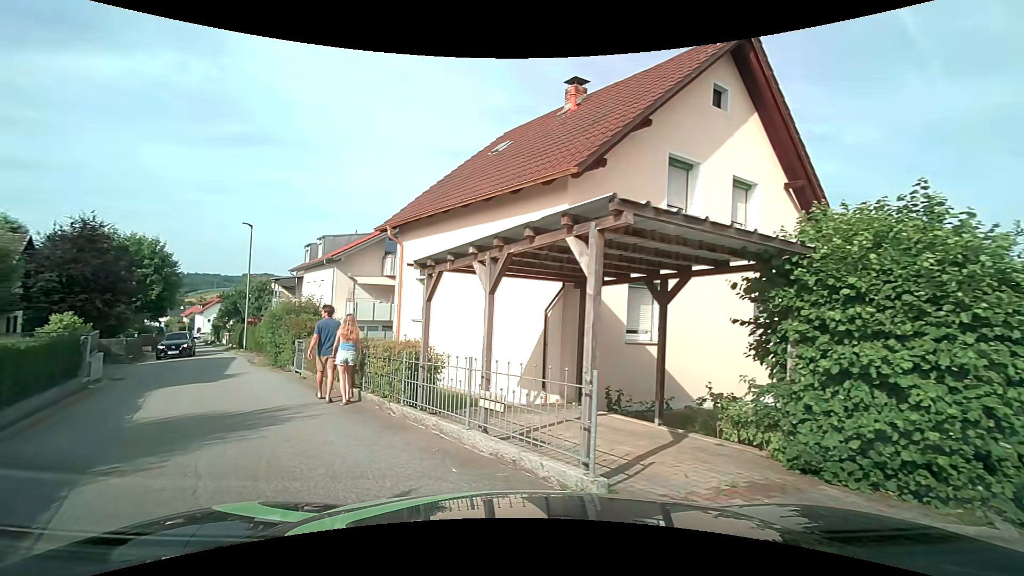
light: Day
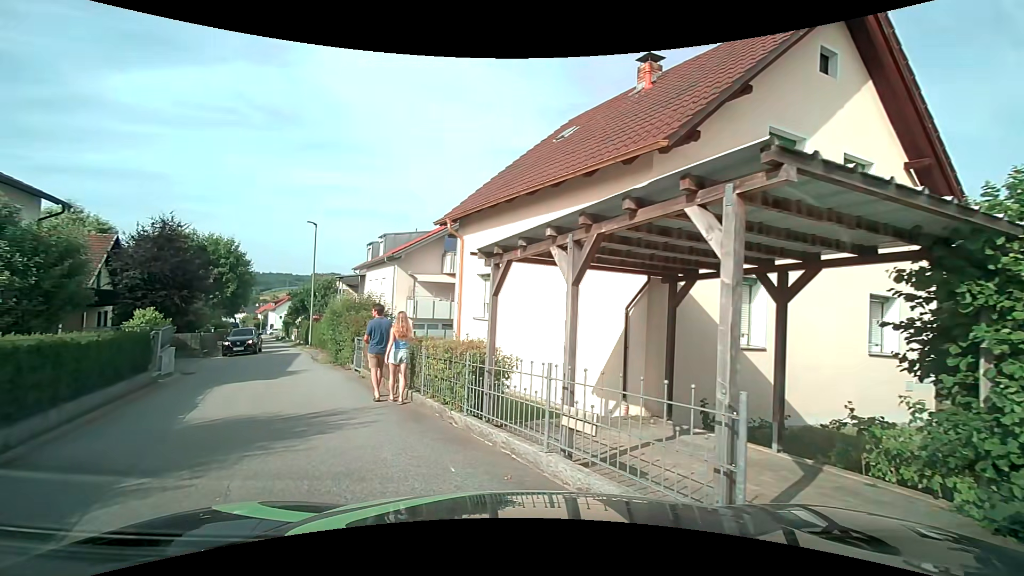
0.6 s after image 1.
(-0.1, +1.1) m; -8°
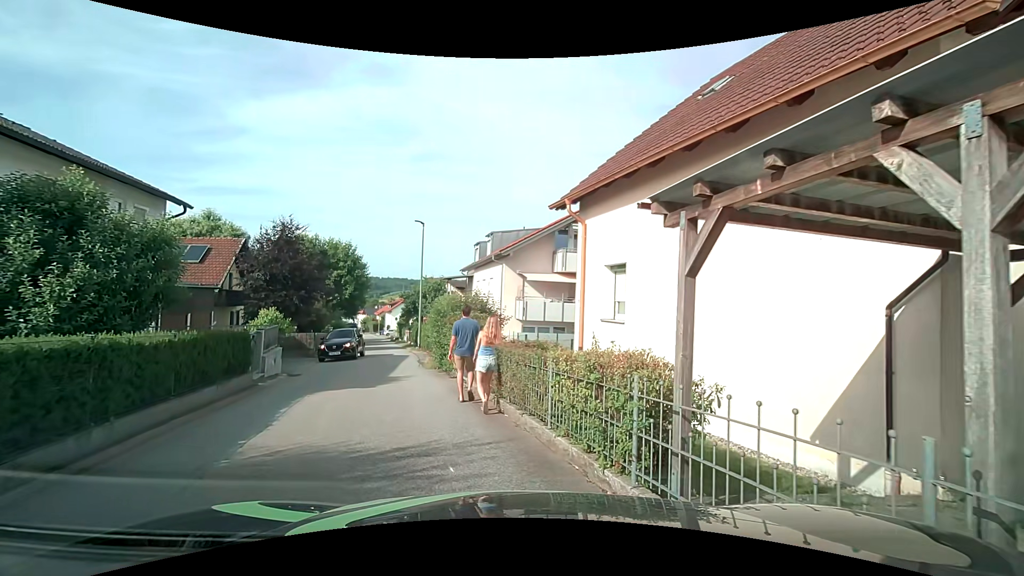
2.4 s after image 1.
(-0.3, +2.7) m; -11°
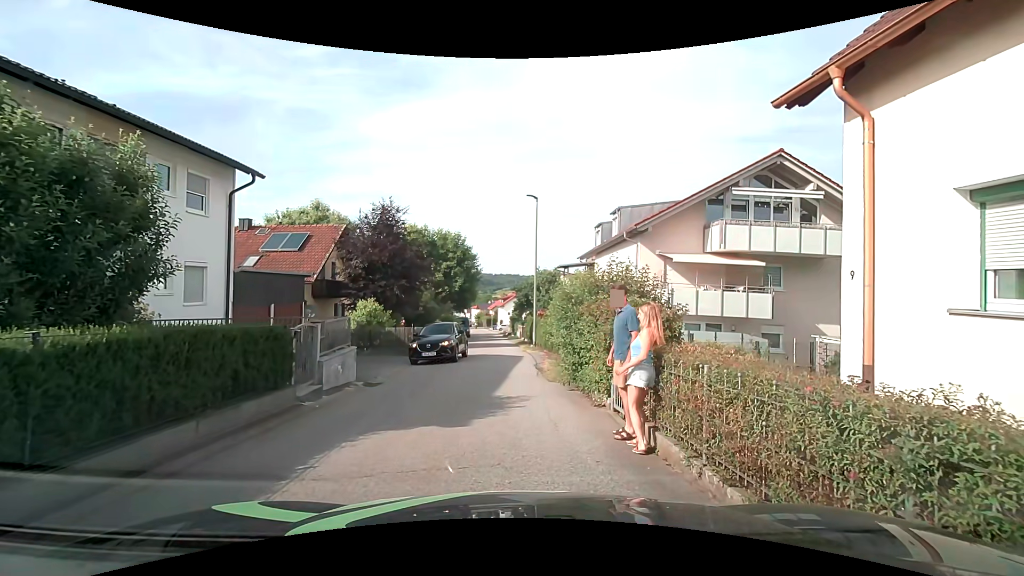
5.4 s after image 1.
(-0.7, +5.5) m; -11°
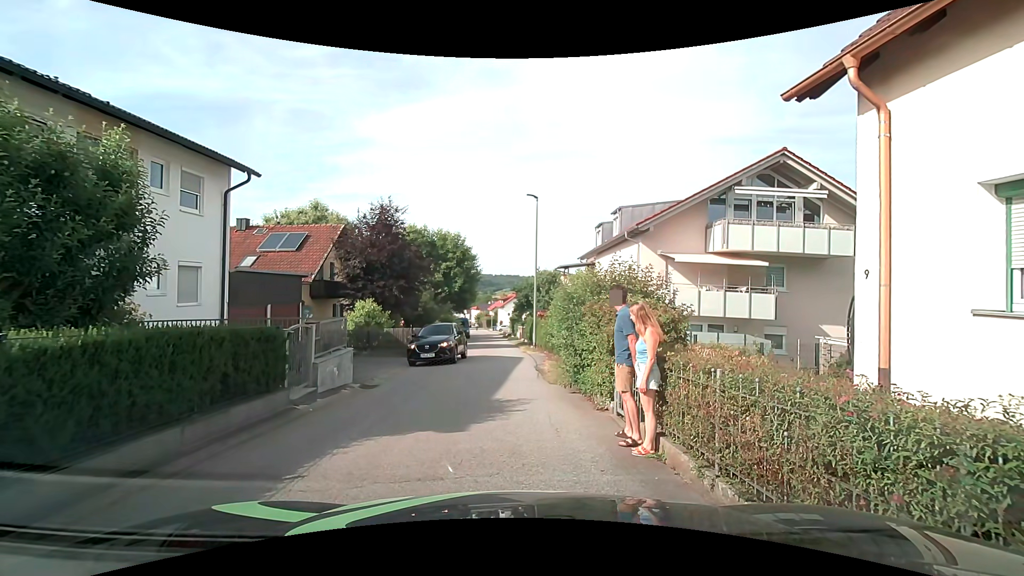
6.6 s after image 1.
(0.0, +0.3) m; 0°
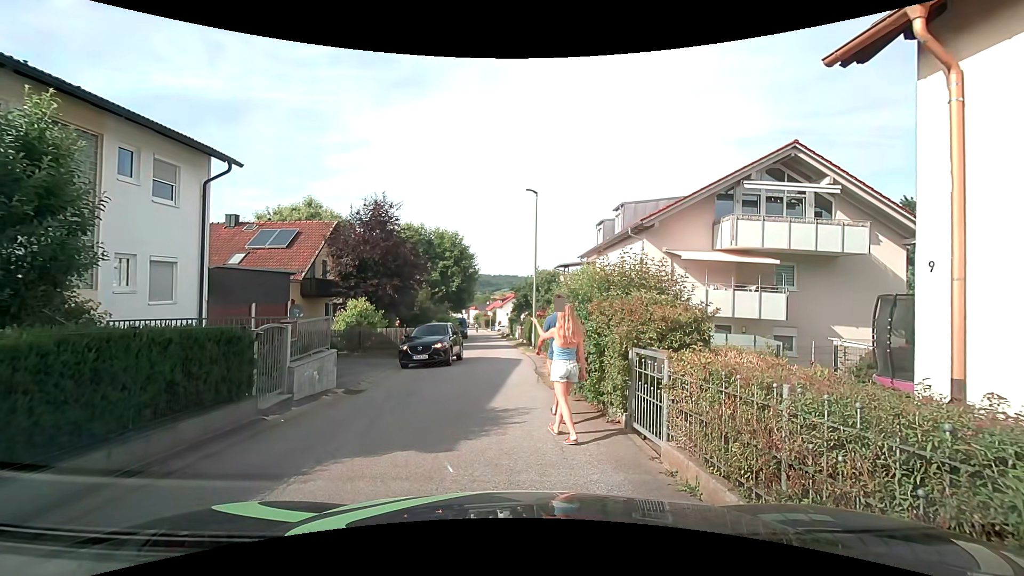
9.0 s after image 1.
(0.0, +1.0) m; 0°
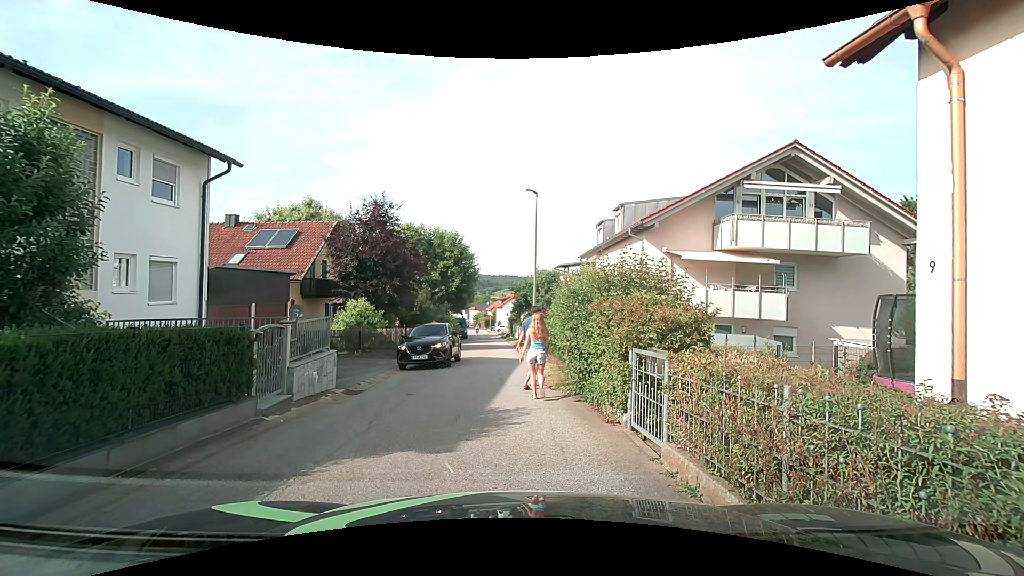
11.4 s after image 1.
(0.0, +0.1) m; 0°
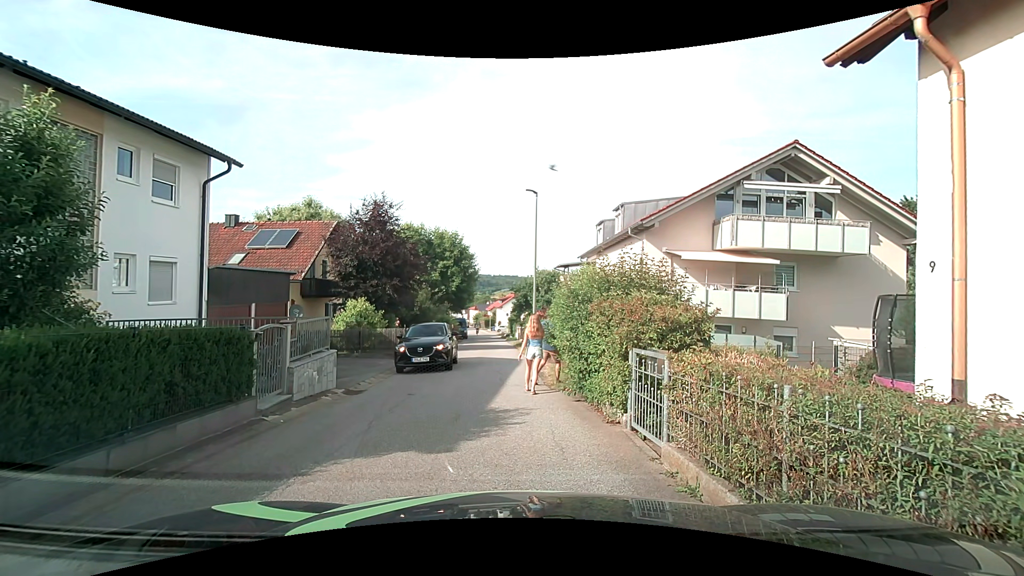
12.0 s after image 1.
(0.0, 0.0) m; 0°
